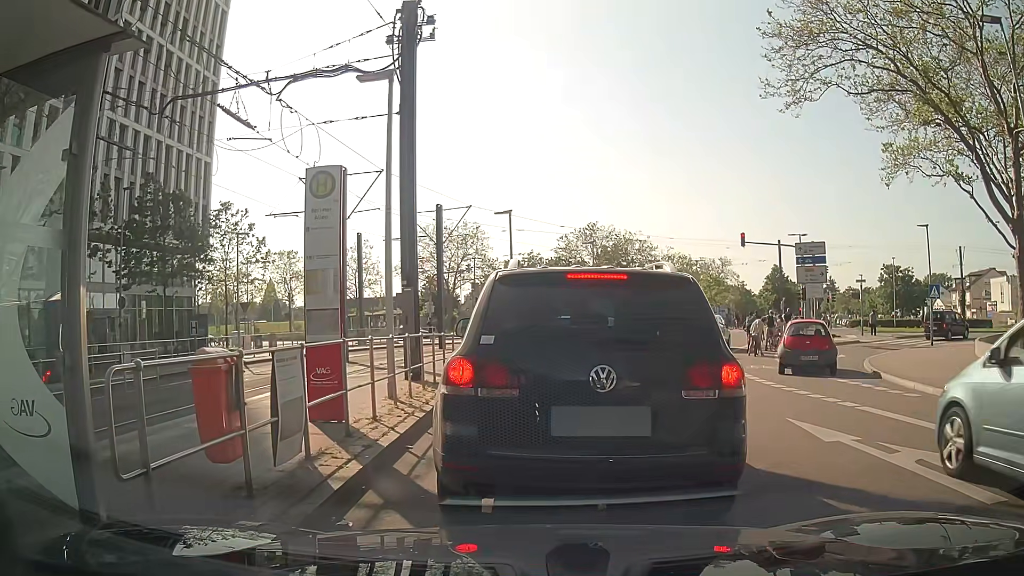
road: secondary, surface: asphalt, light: Day
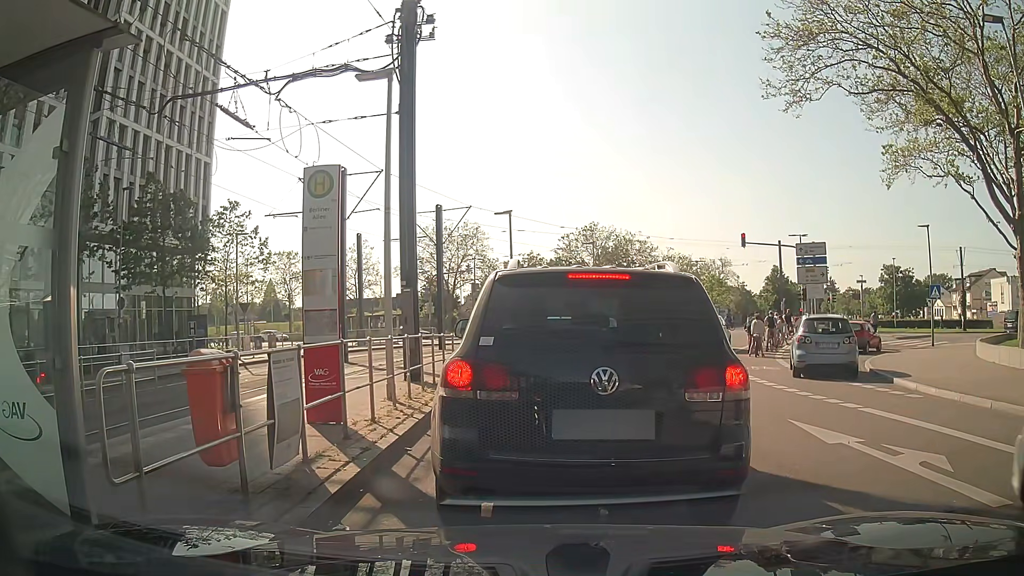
(0.0, +0.1) m; 0°
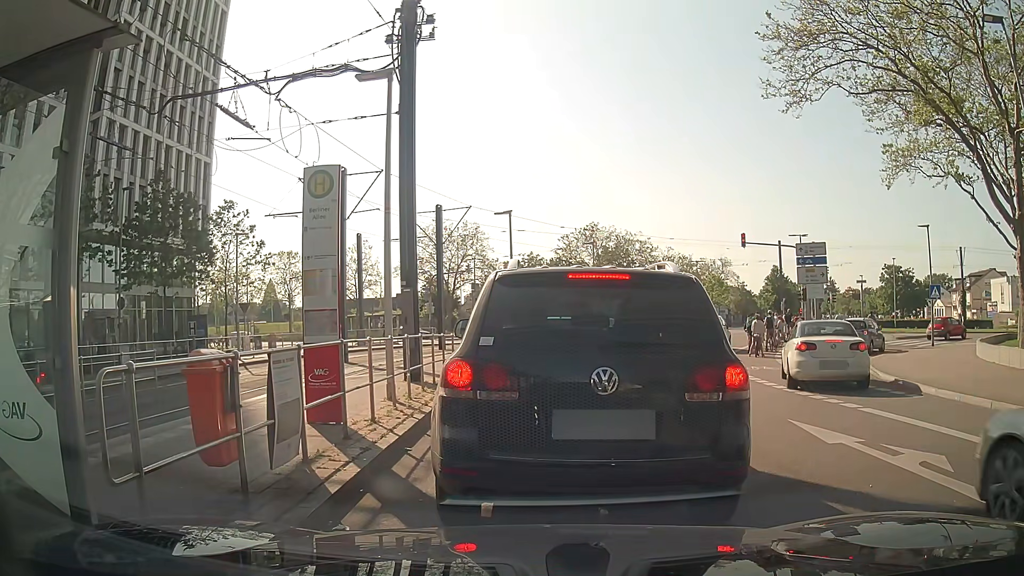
(0.0, 0.0) m; 0°
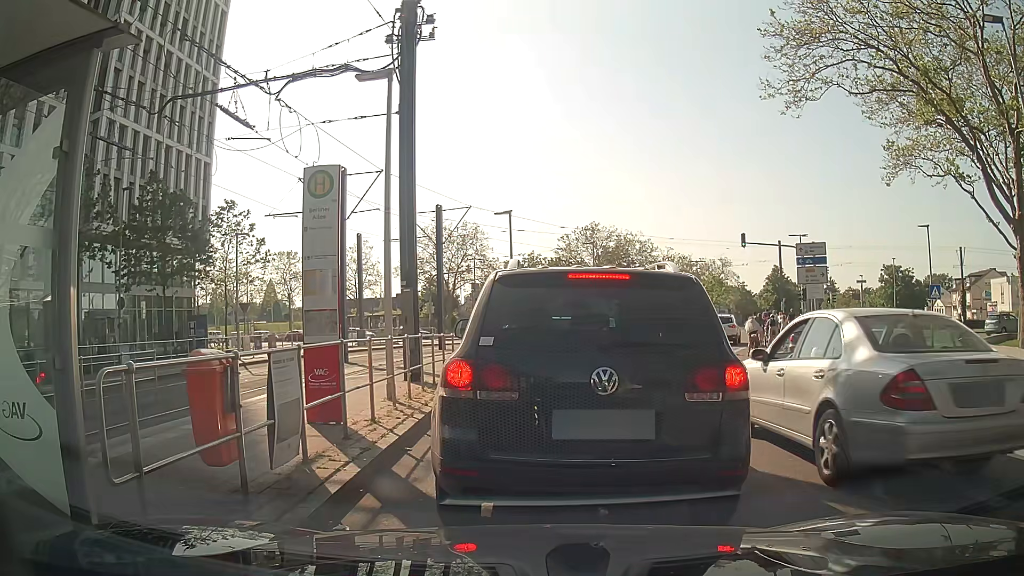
(0.0, 0.0) m; 0°
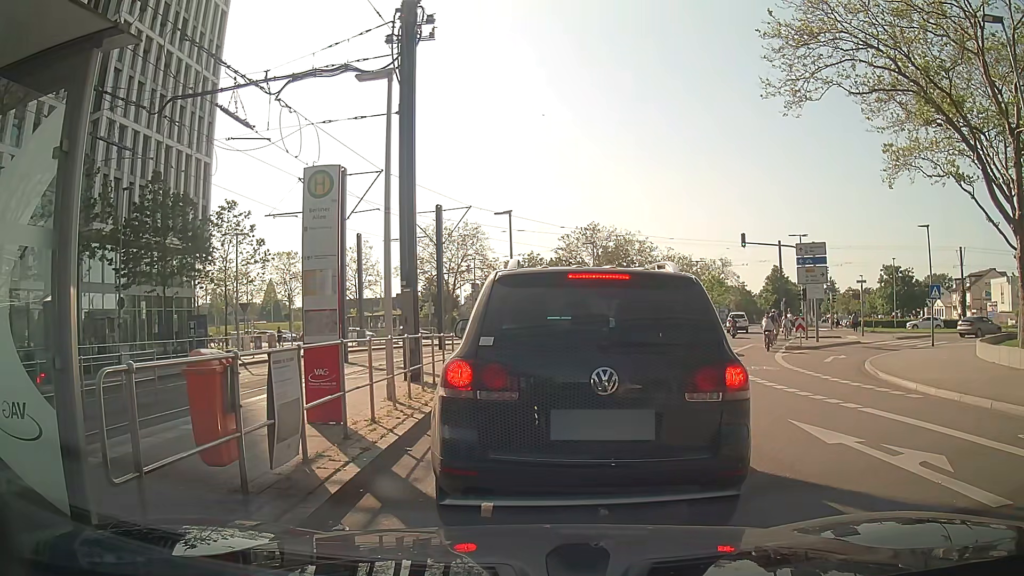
(0.0, 0.0) m; 0°
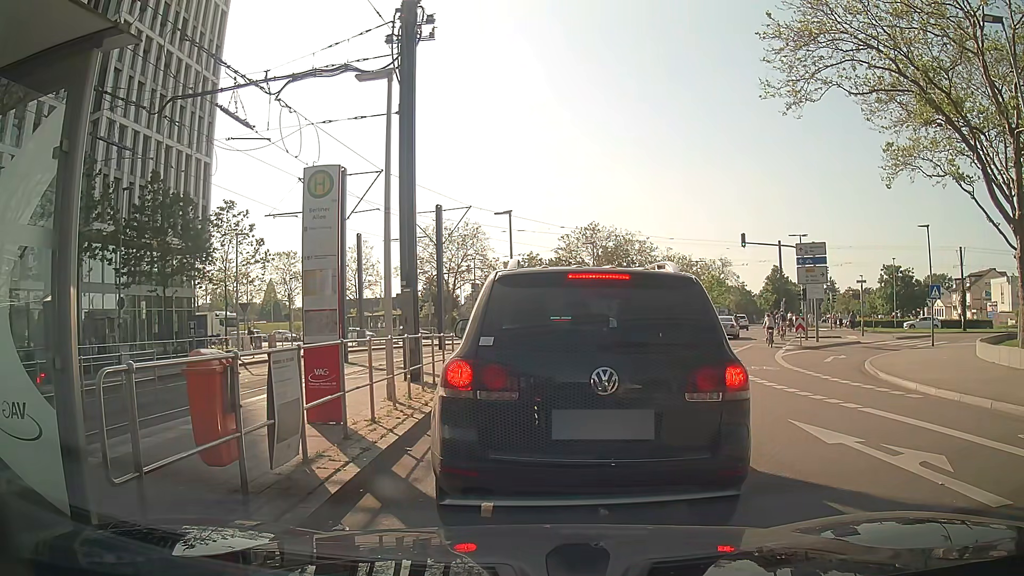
(0.0, 0.0) m; 0°
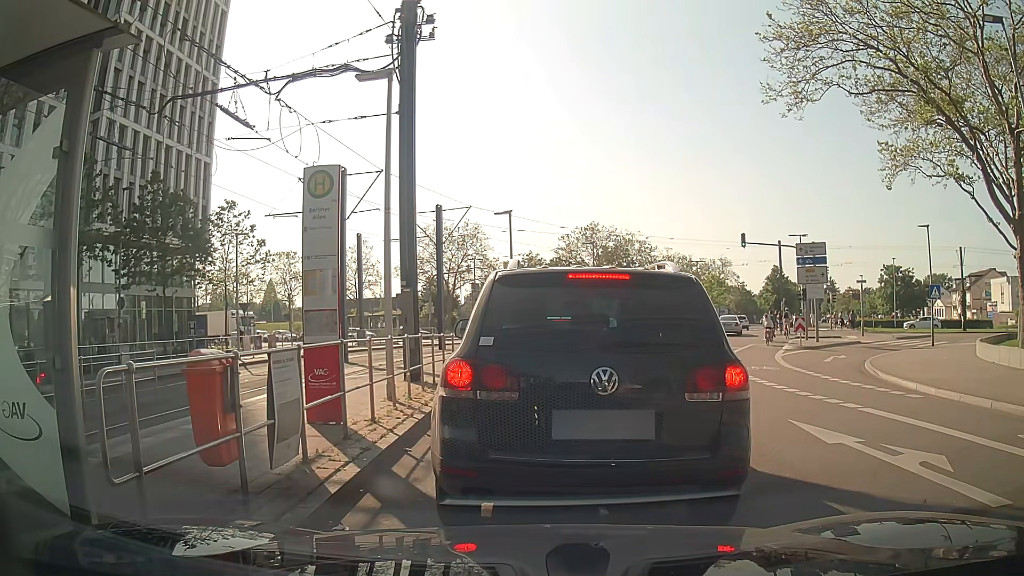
(0.0, 0.0) m; 0°
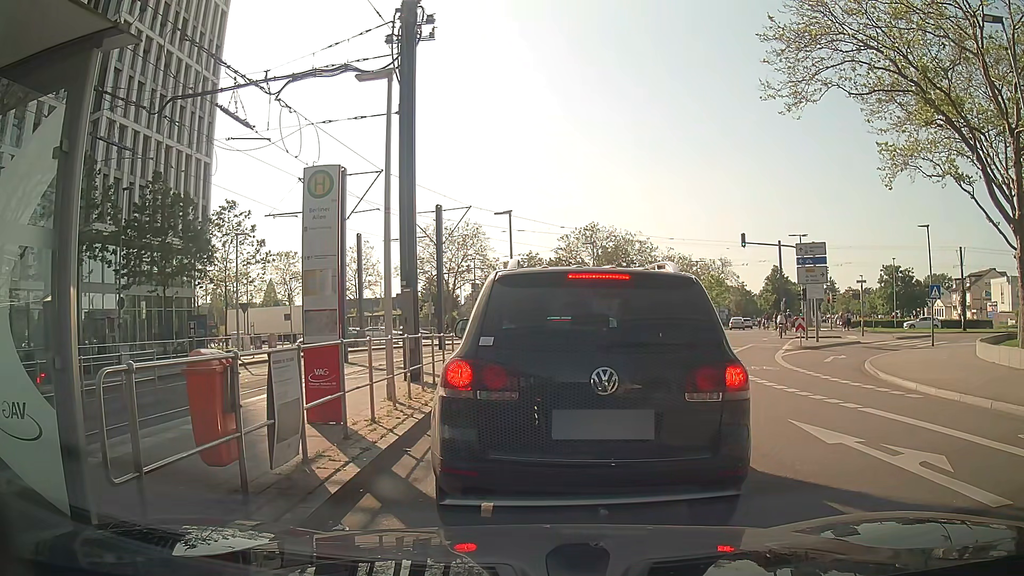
(0.0, 0.0) m; 0°
